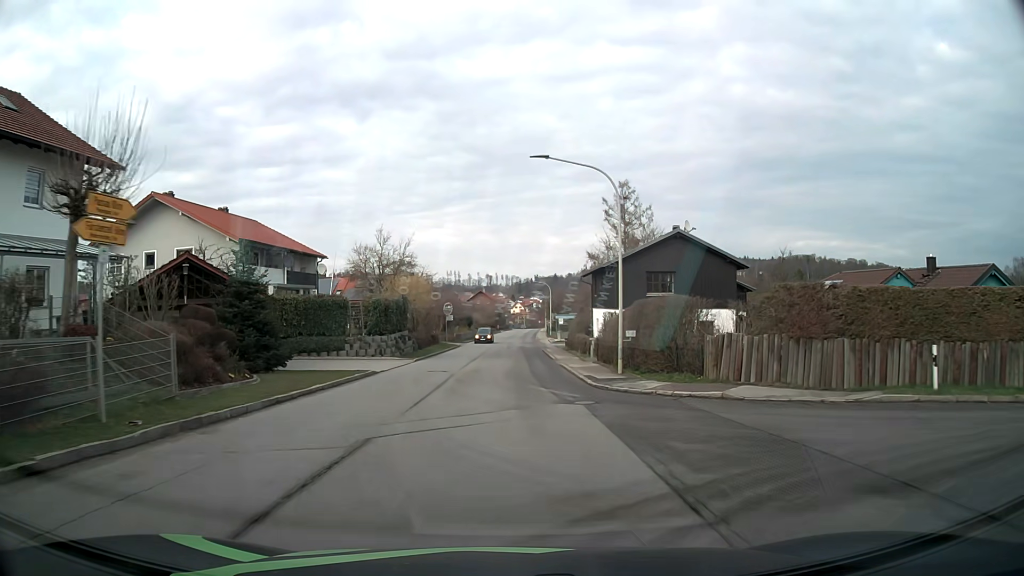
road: tertiary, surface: asphalt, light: Day
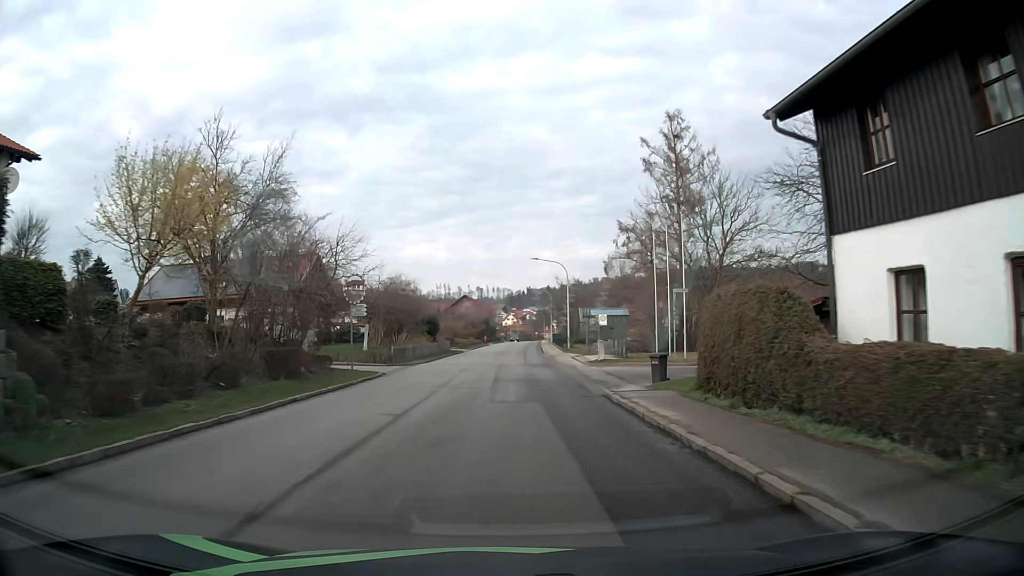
(+0.2, +35.4) m; +1°
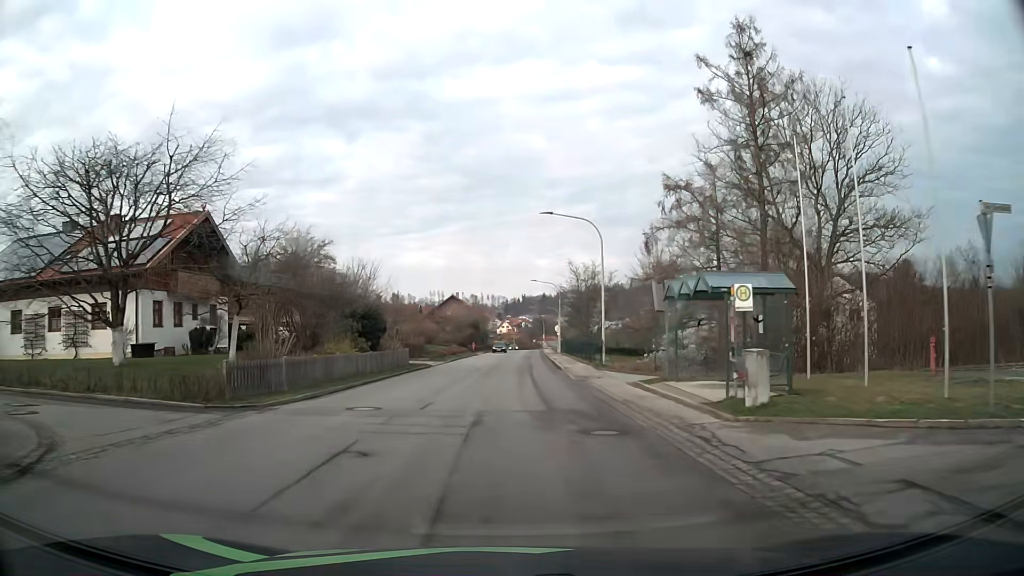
(0.0, +21.9) m; +1°
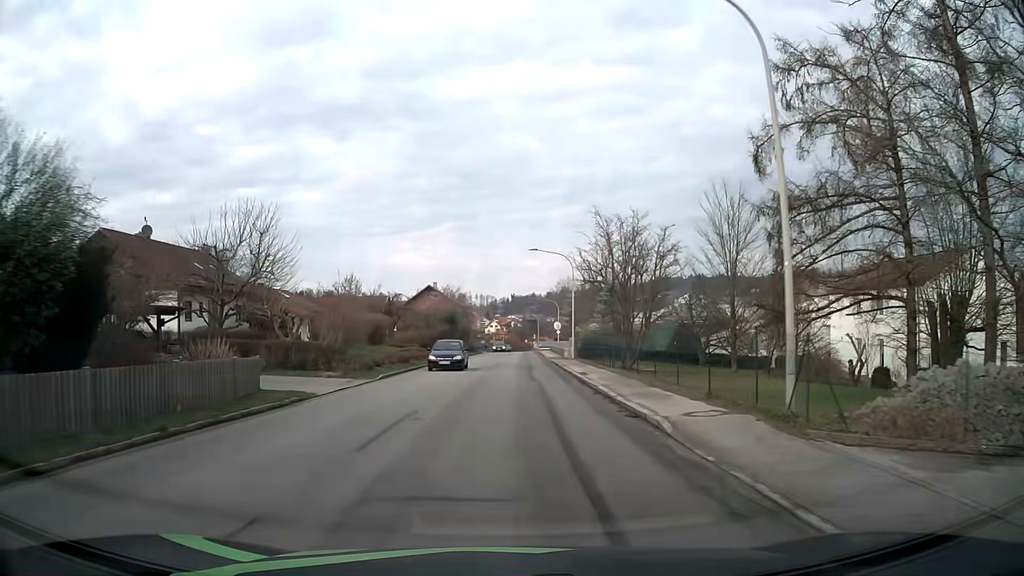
(+0.1, +22.5) m; +1°
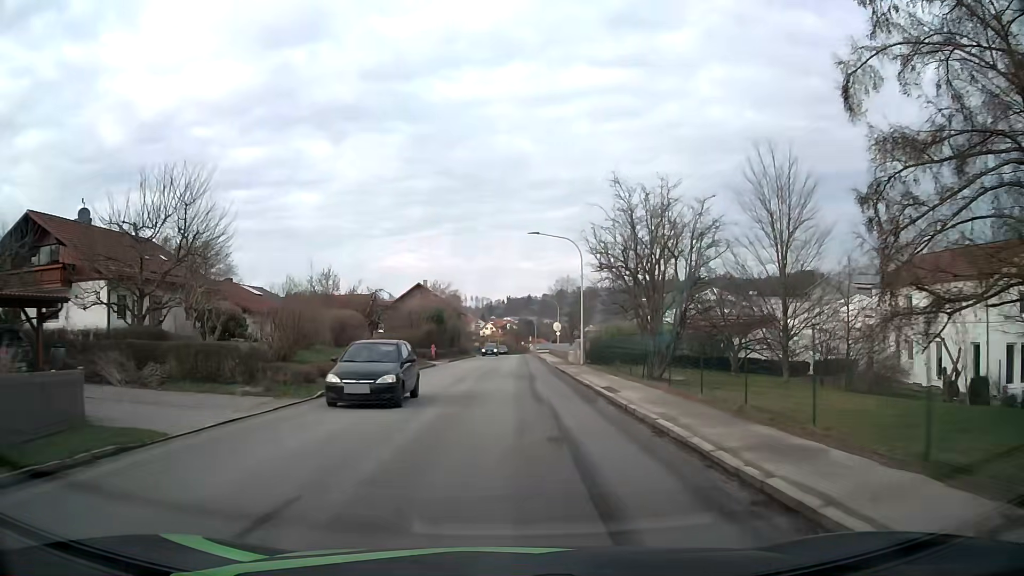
(0.0, +7.6) m; 0°
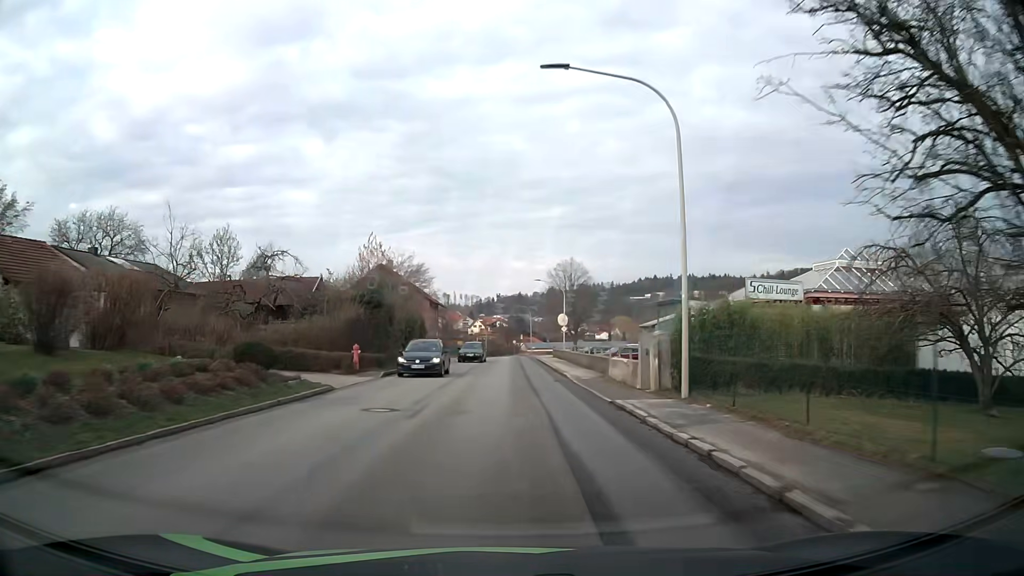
(+0.3, +22.9) m; +1°
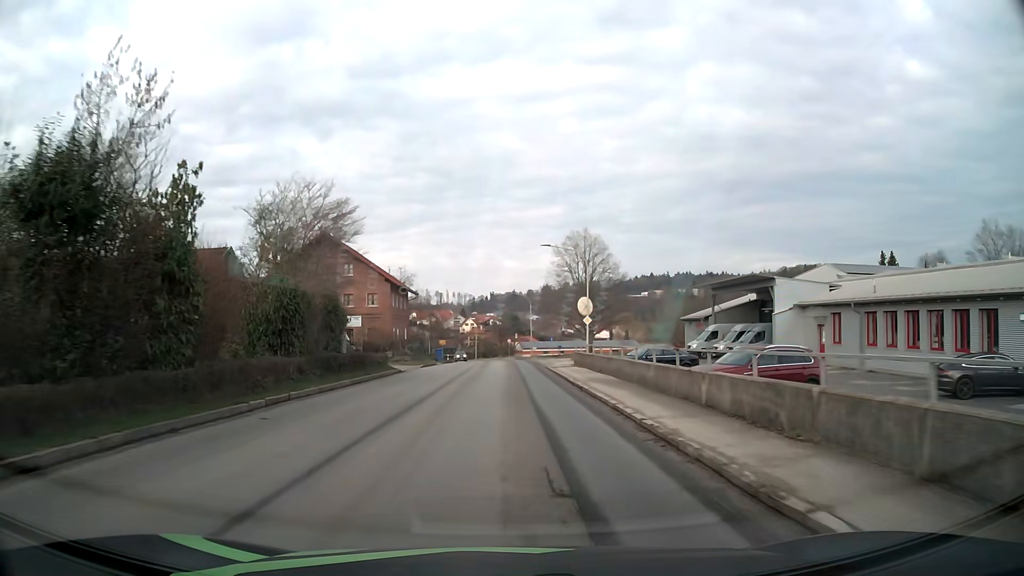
(0.0, +22.8) m; 0°
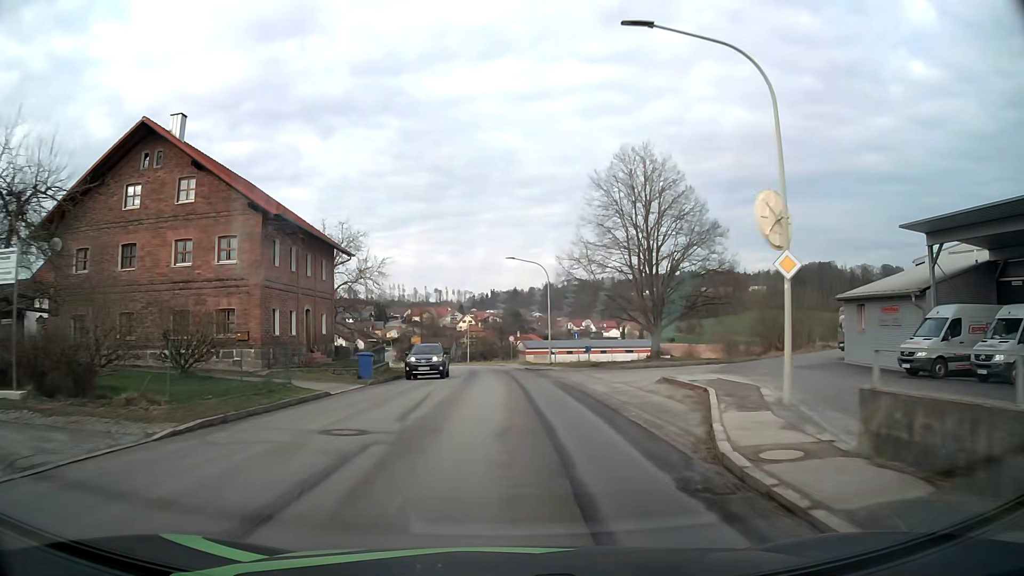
(-0.1, +30.1) m; 0°
(0, +10) (0, +20) (0, +30) (-1, +40) (-1, +50) (-2, +60) (-3, +70) (-5, +80) (-7, +90) (-9, +99) m
